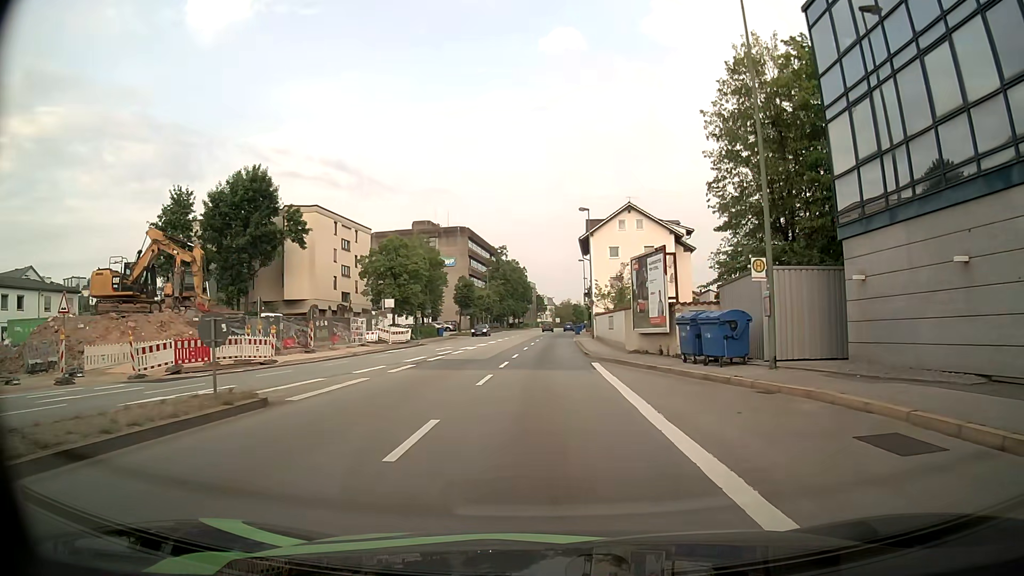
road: primary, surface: asphalt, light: Day
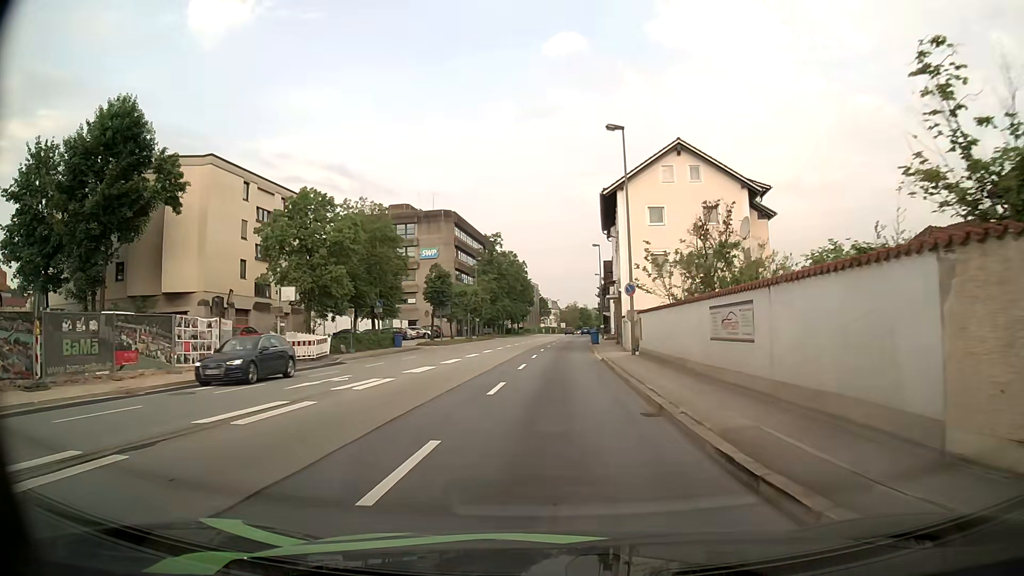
(+0.1, +23.1) m; 0°
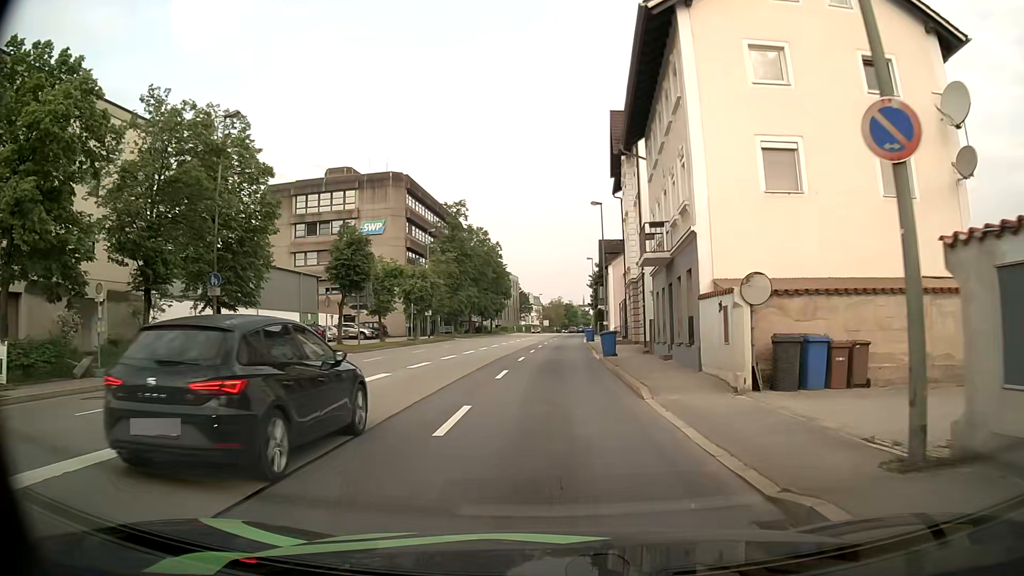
(+0.3, +23.7) m; +2°
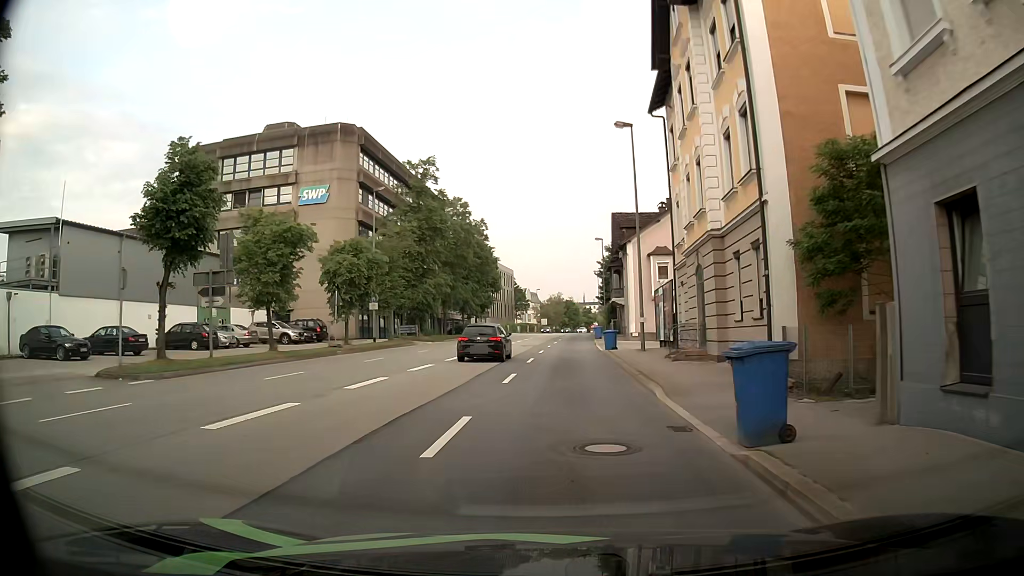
(-0.1, +19.4) m; -1°
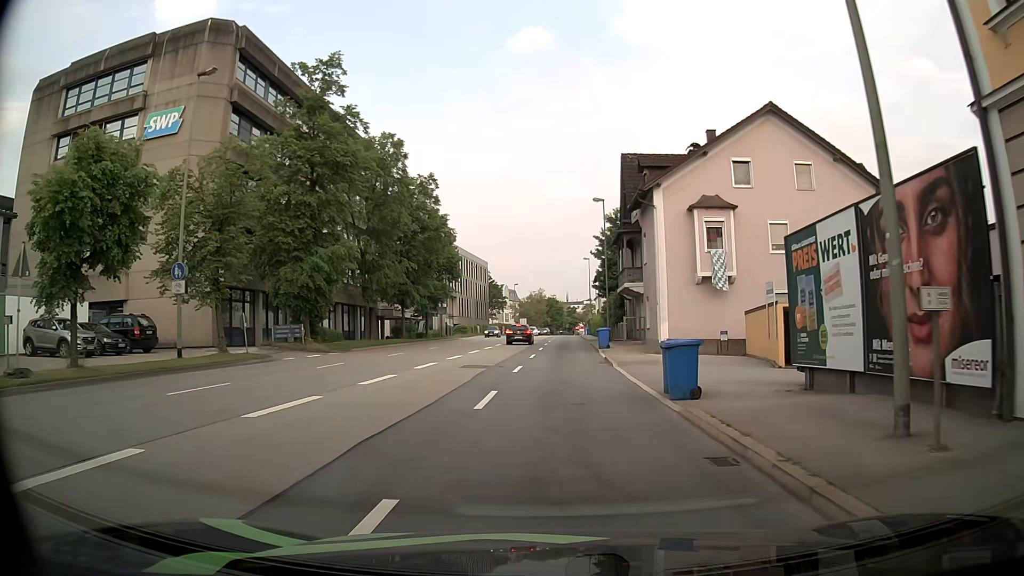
(+0.4, +22.7) m; +1°
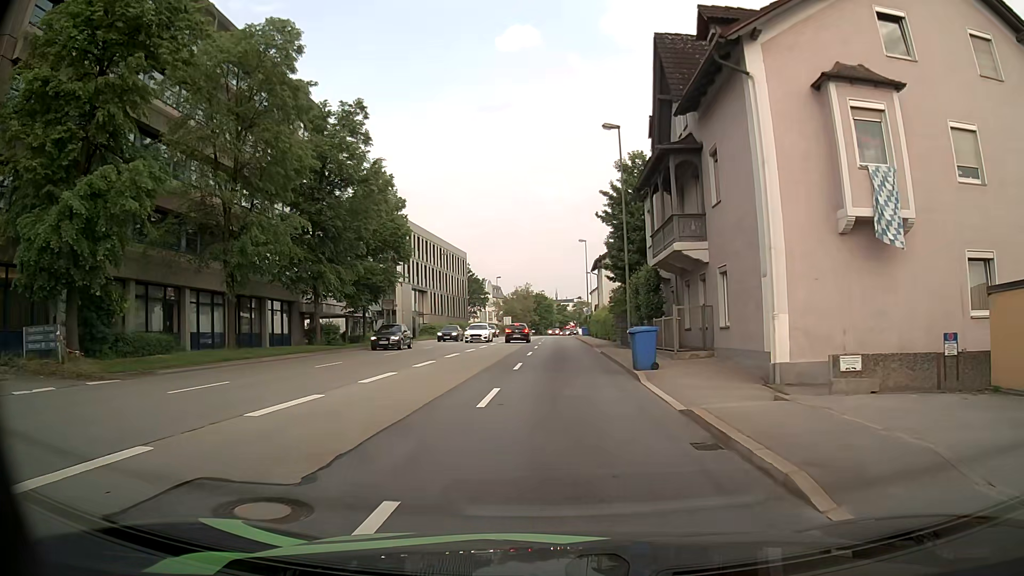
(+0.3, +17.9) m; +1°
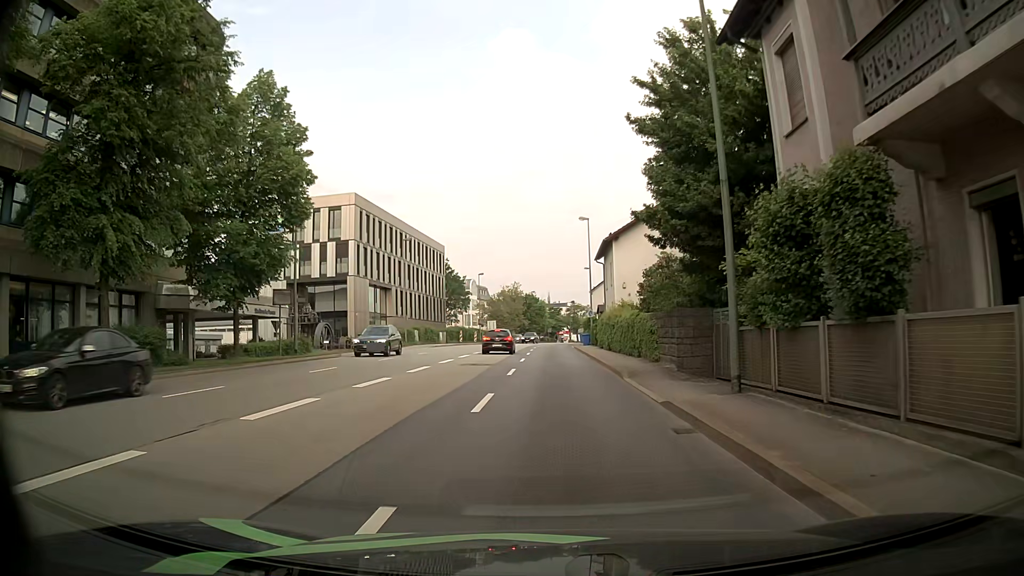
(+0.2, +18.2) m; +1°
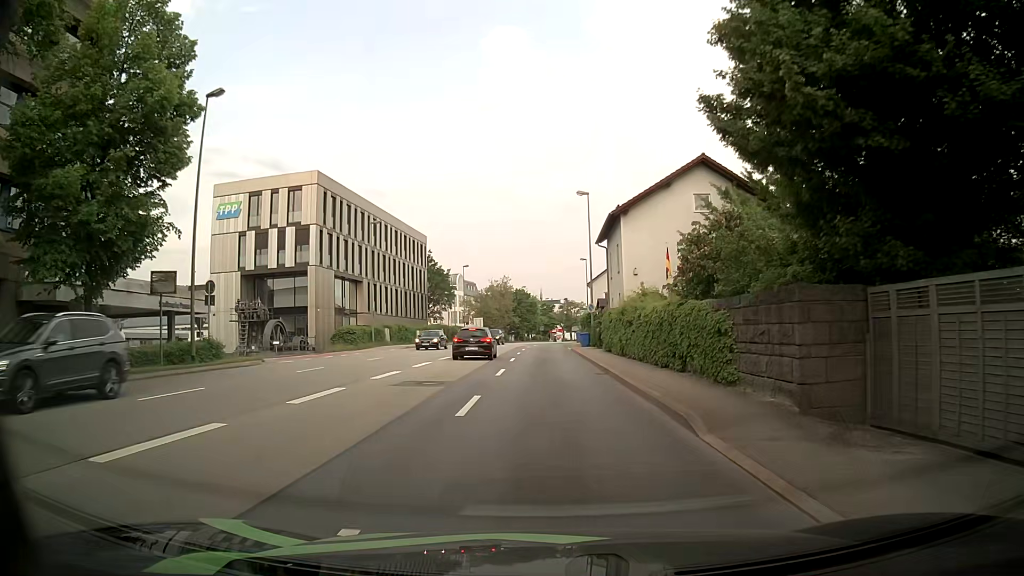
(0.0, +9.6) m; 0°
(0, +10) (0, +20) (0, +30) (0, +40) (0, +50) (0, +60) (0, +70) (+1, +80) (+3, +90) (+4, +100) m
